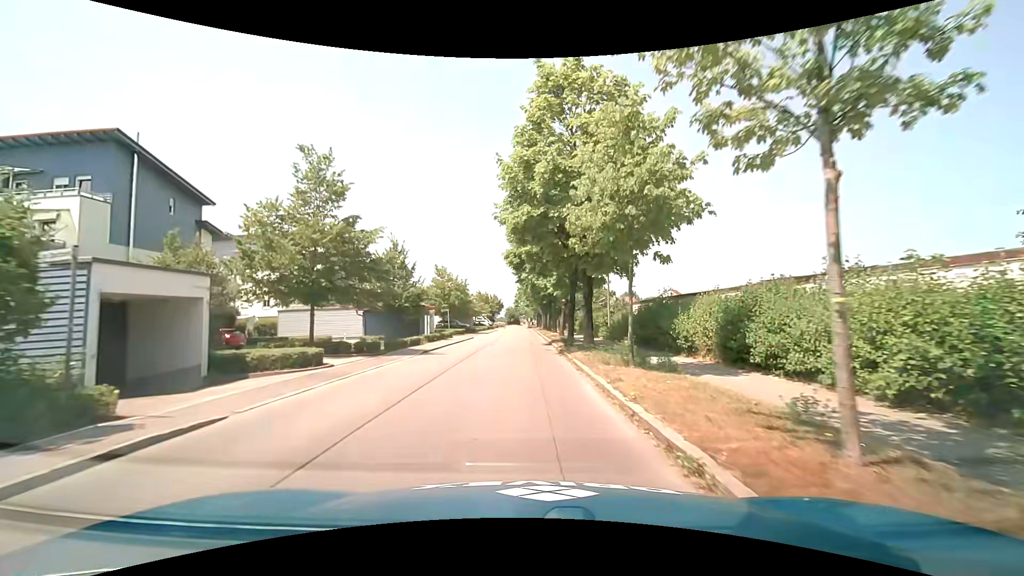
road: tertiary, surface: asphalt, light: Day
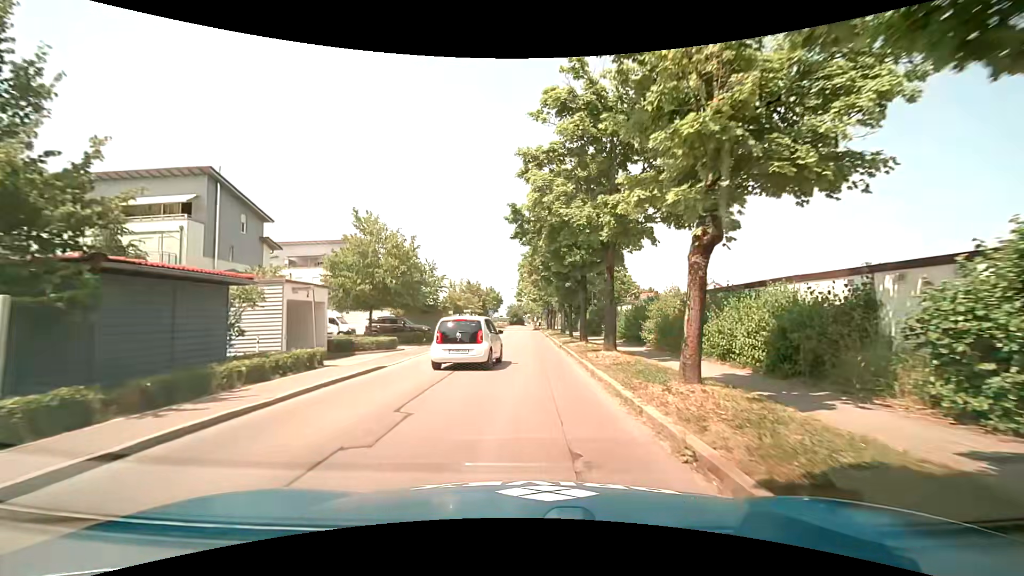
(+0.2, +27.5) m; +1°
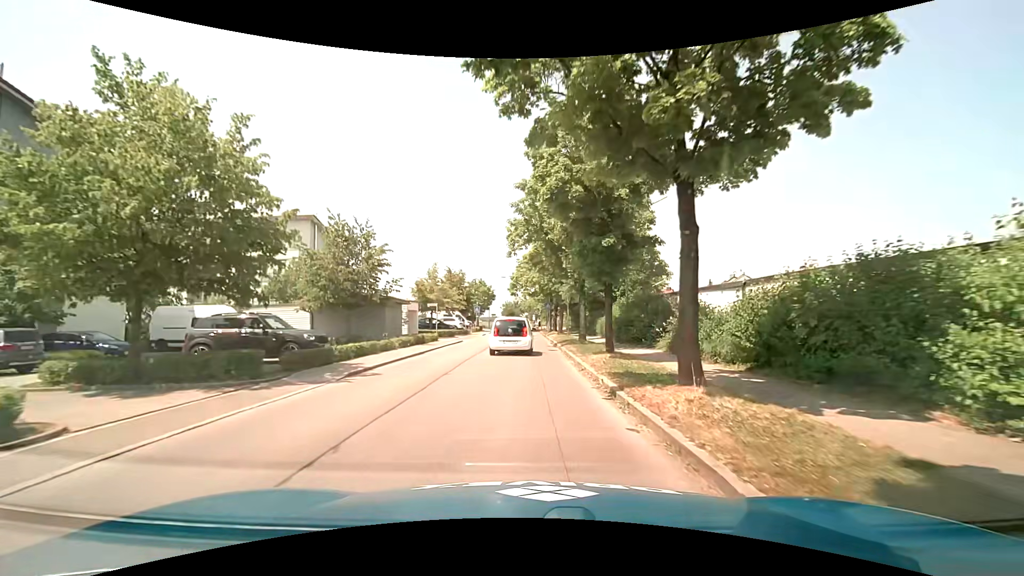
(0.0, +16.6) m; 0°
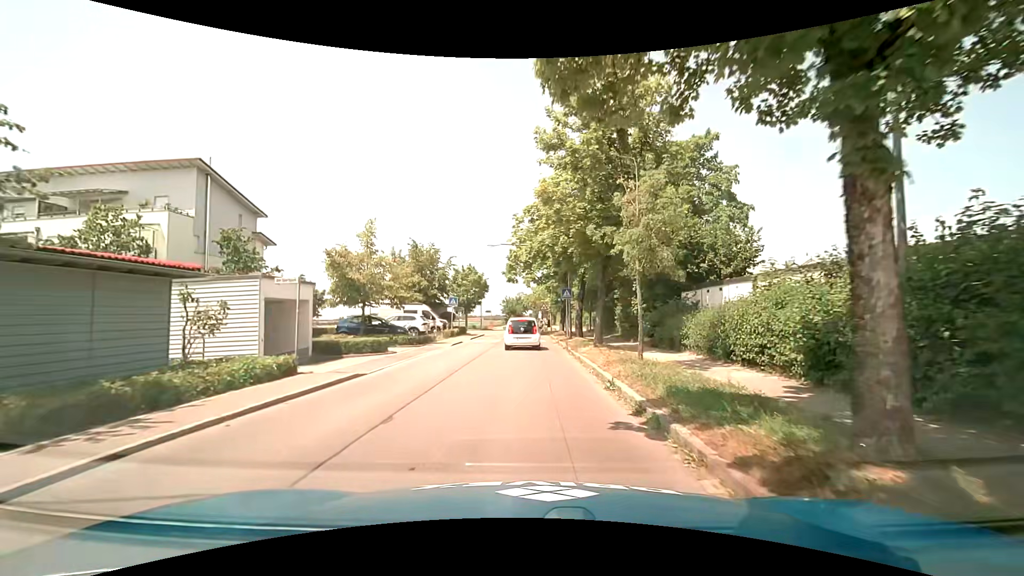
(0.0, +20.2) m; 0°
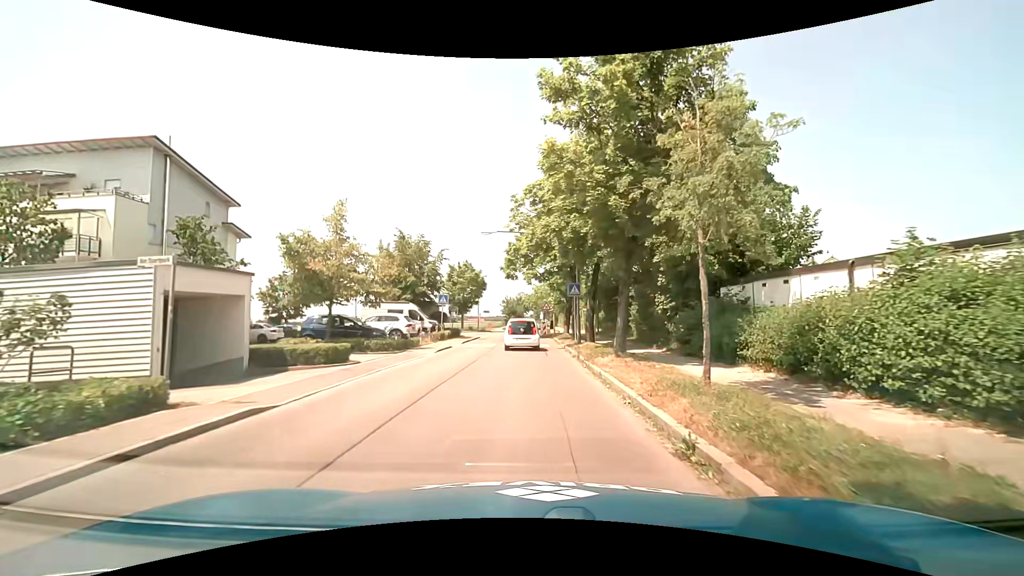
(0.0, +4.6) m; 0°
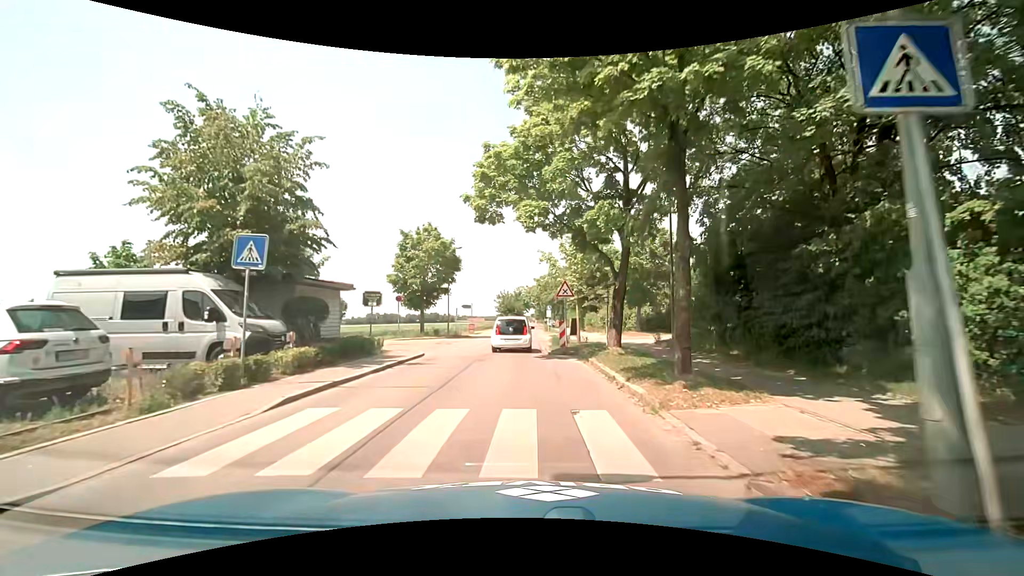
(-0.1, +22.1) m; 0°
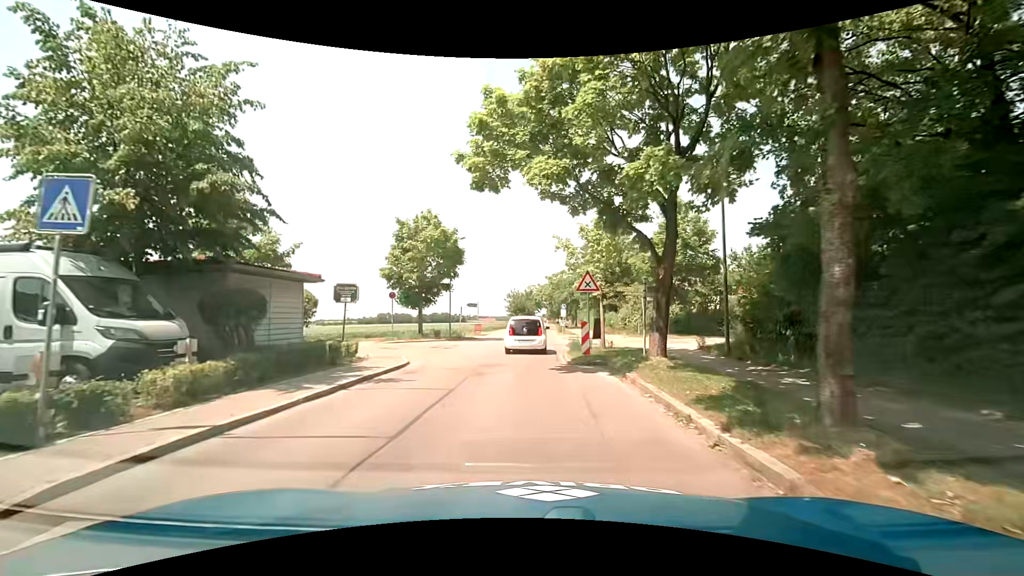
(0.0, +4.3) m; -1°
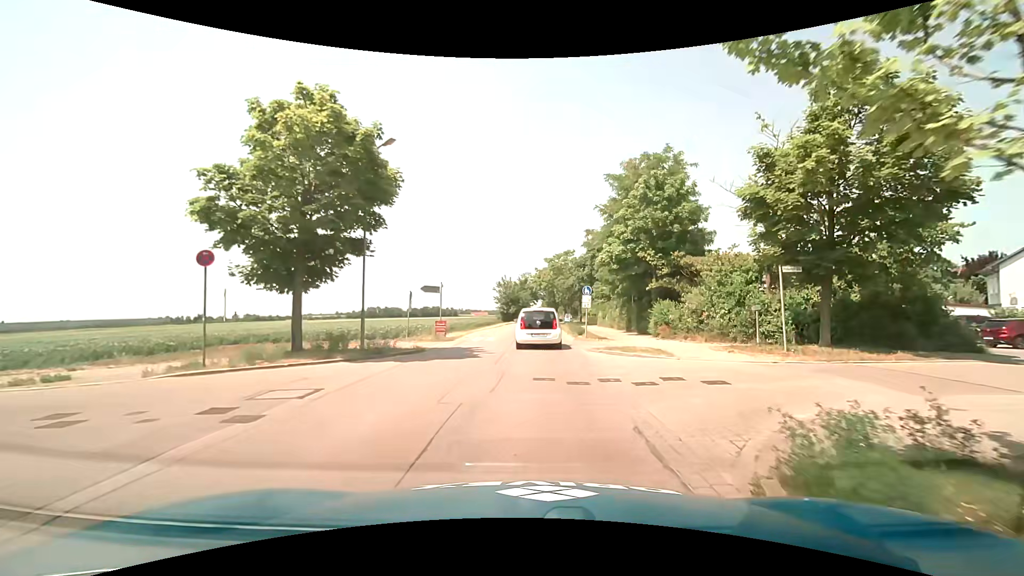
(-0.3, +16.7) m; 0°
(0, +10) (+1, +20) (+1, +30) (+1, +40) (+2, +50) (+2, +60) (+3, +70) (+6, +80) (+7, +89) (+6, +99) m
